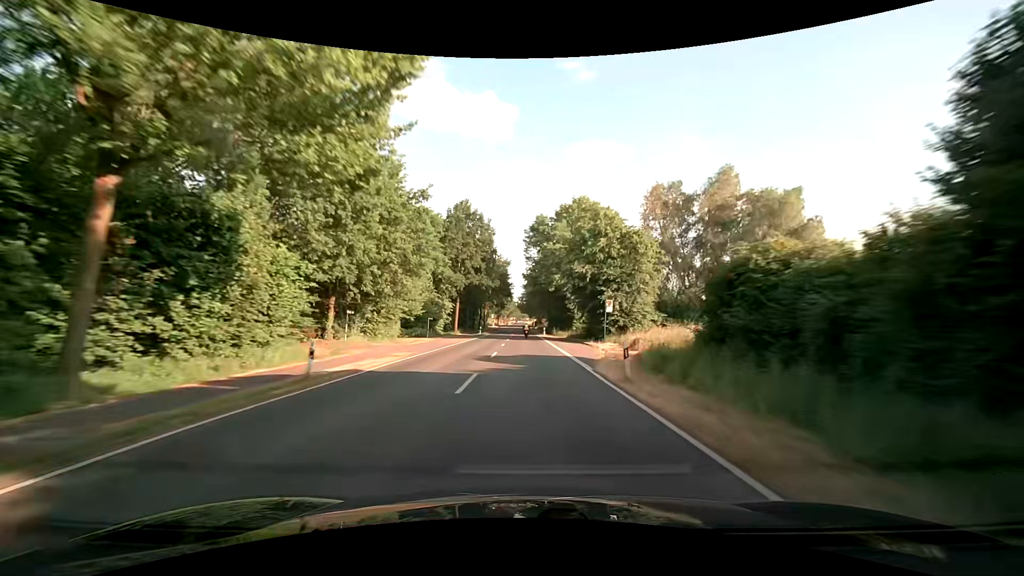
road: secondary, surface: asphalt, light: Day
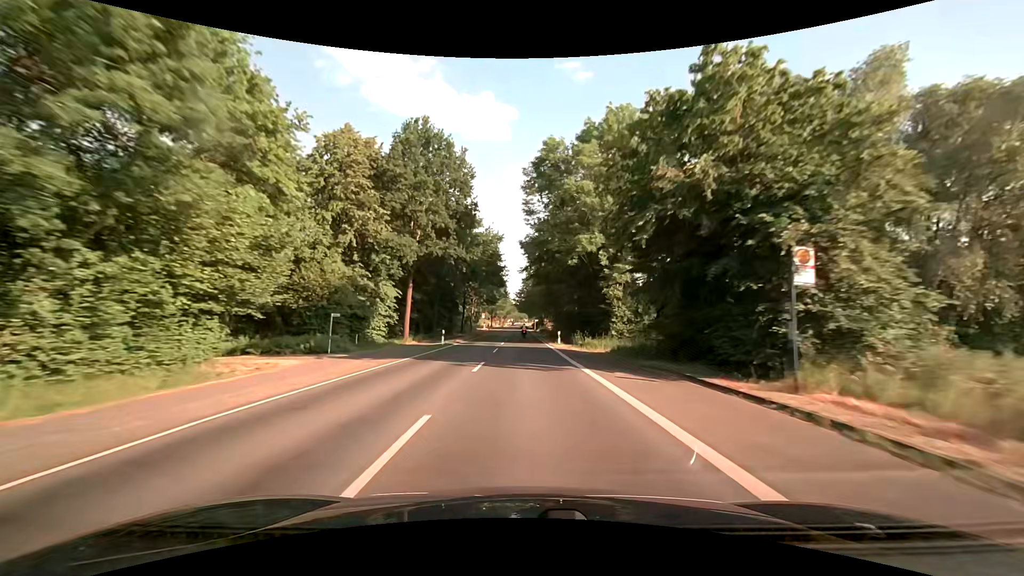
(+0.2, +28.9) m; 0°
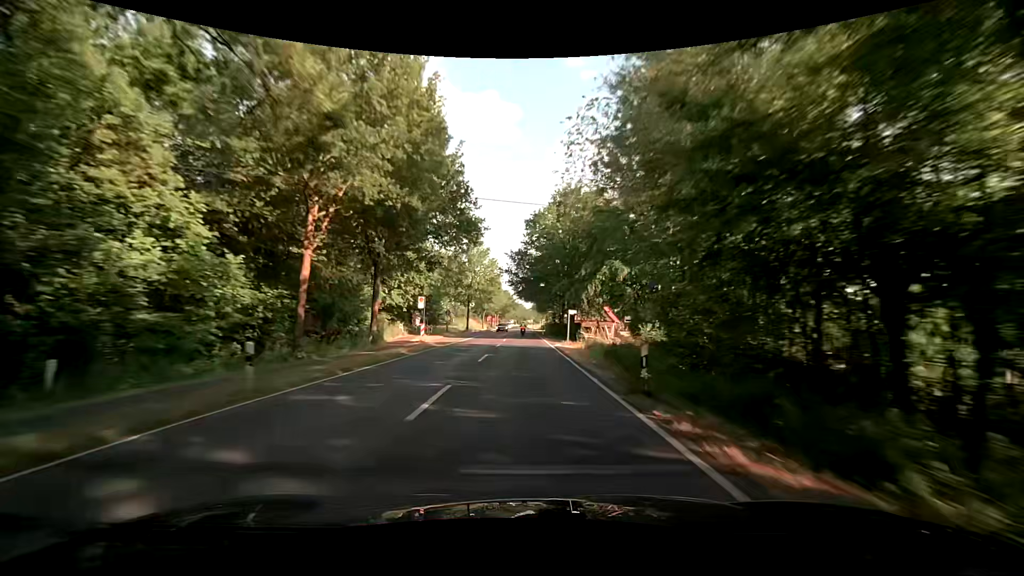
(+0.1, +74.6) m; 0°
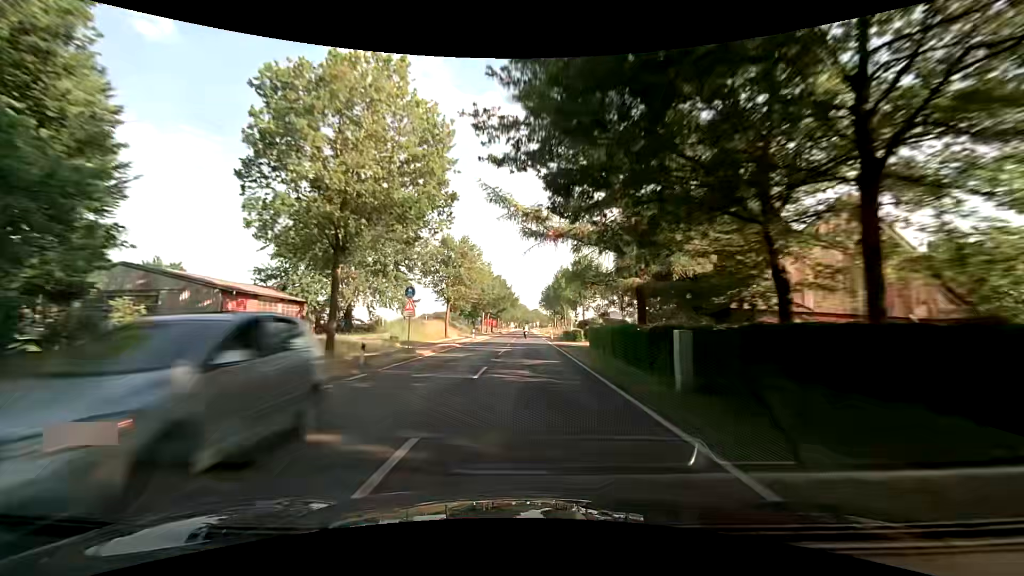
(0.0, +59.7) m; 0°
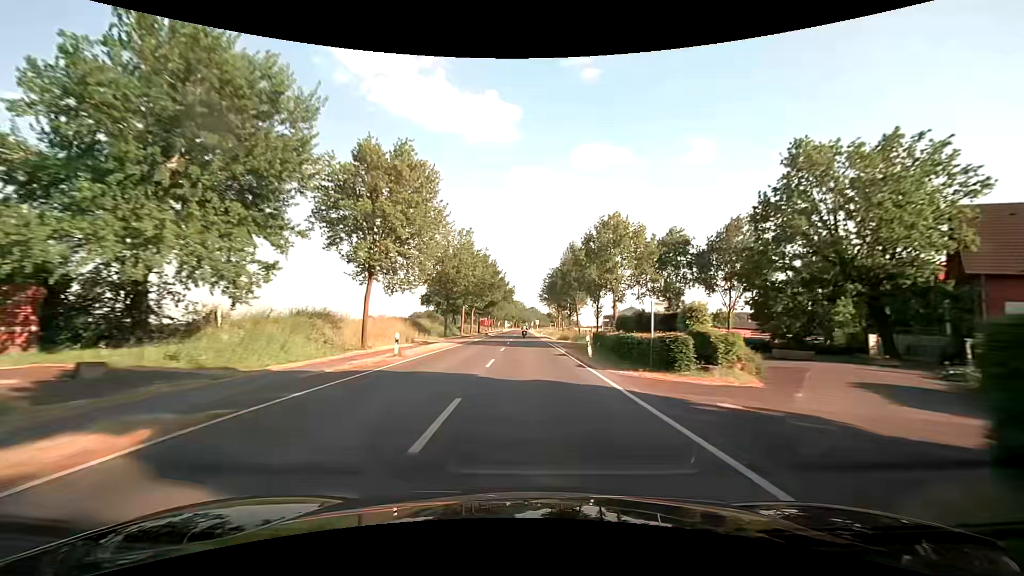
(-0.1, +29.7) m; 0°
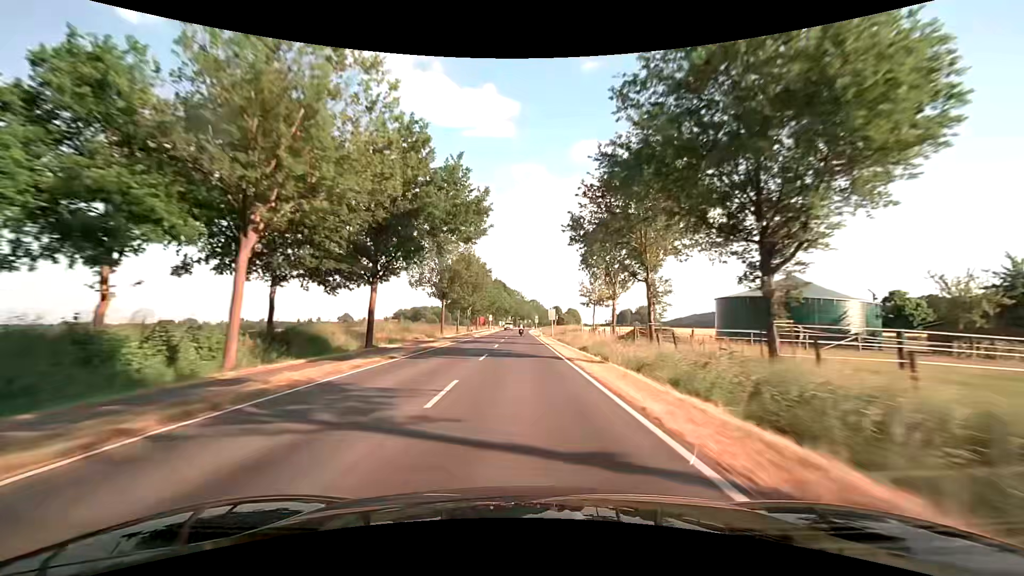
(+1.0, +74.1) m; +1°
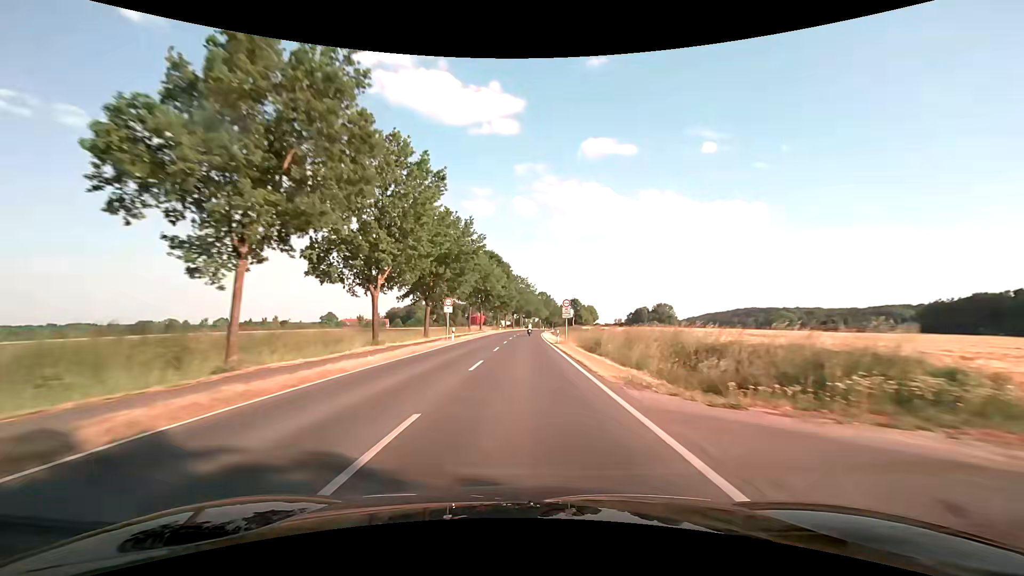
(0.0, +59.6) m; 0°
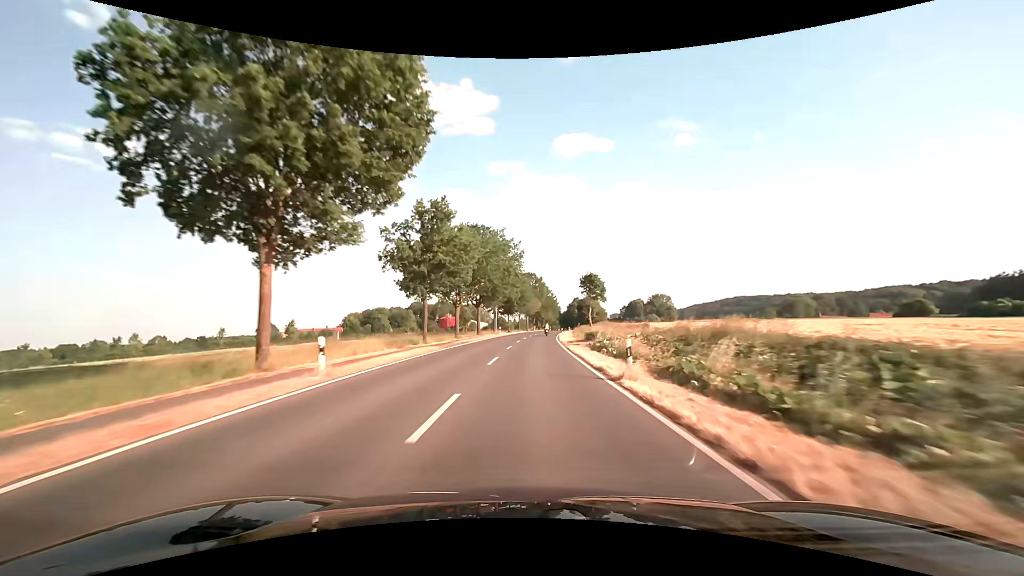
(+0.5, +74.8) m; +2°
(0, +10) (0, +20) (+1, +30) (+1, +40) (+2, +50) (+2, +60) (+3, +70) (+4, +80) (+5, +90) (+6, +100) m
